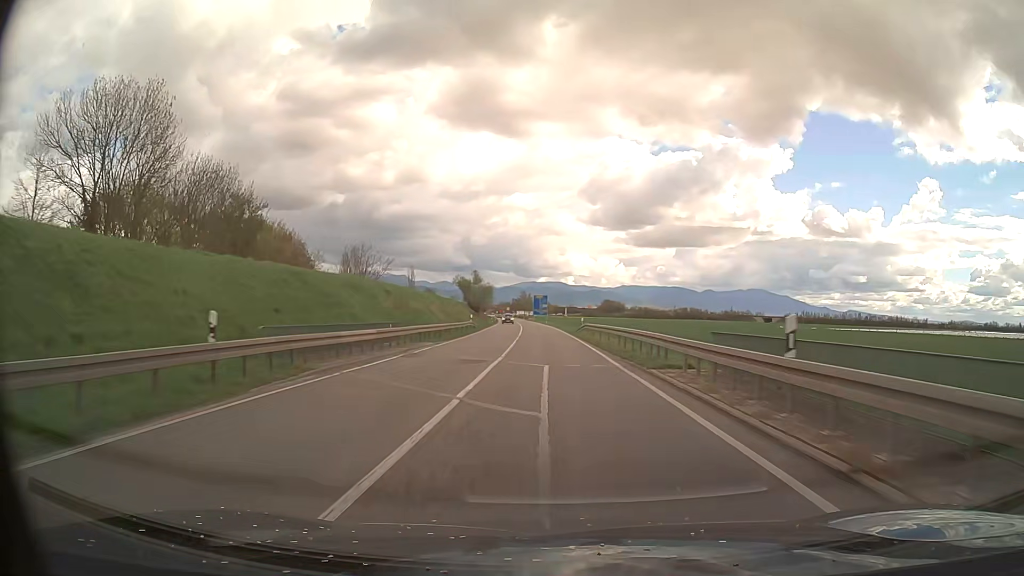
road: primary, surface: asphalt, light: Day
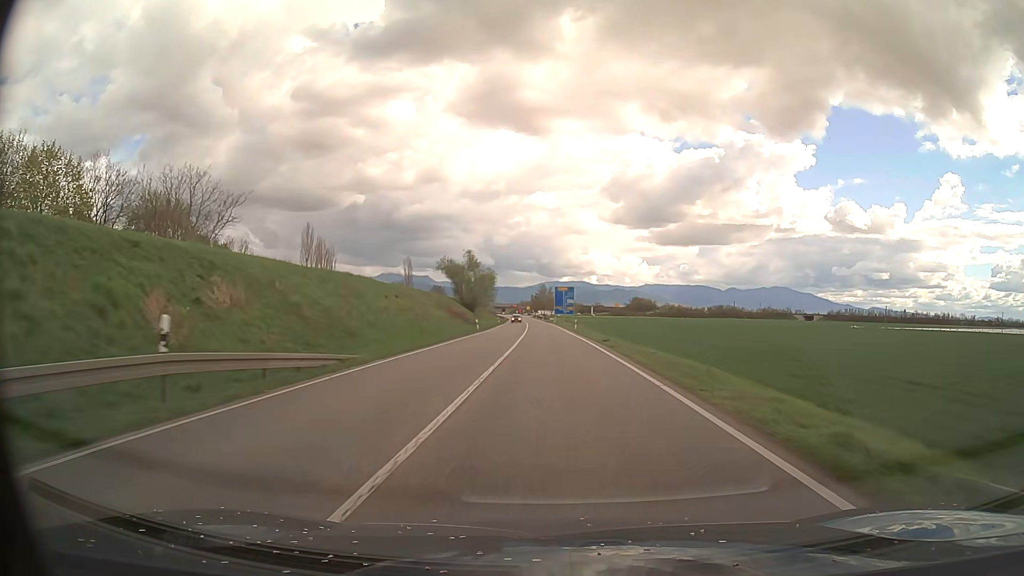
(-0.8, +49.4) m; -2°
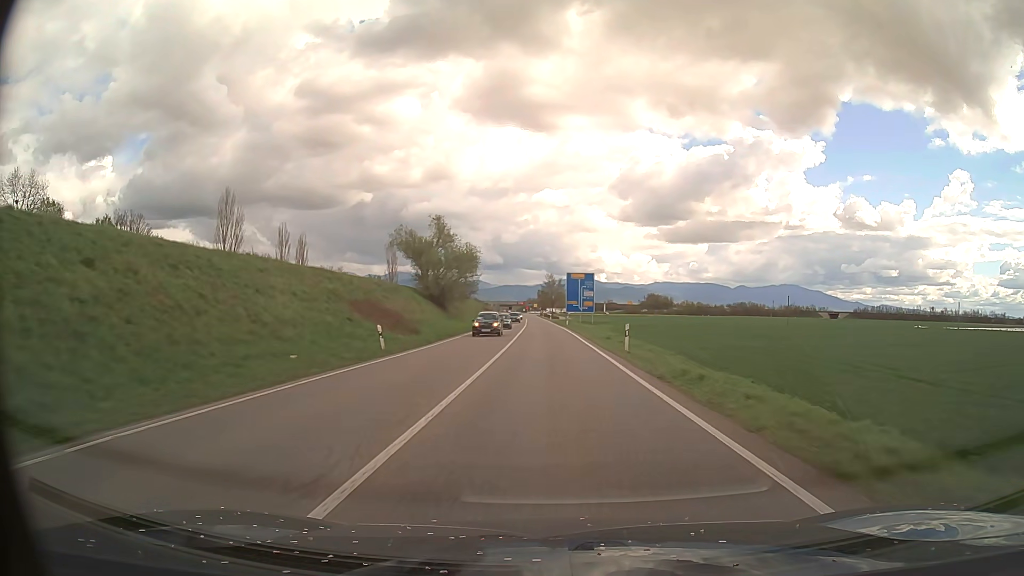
(-0.2, +37.0) m; -1°
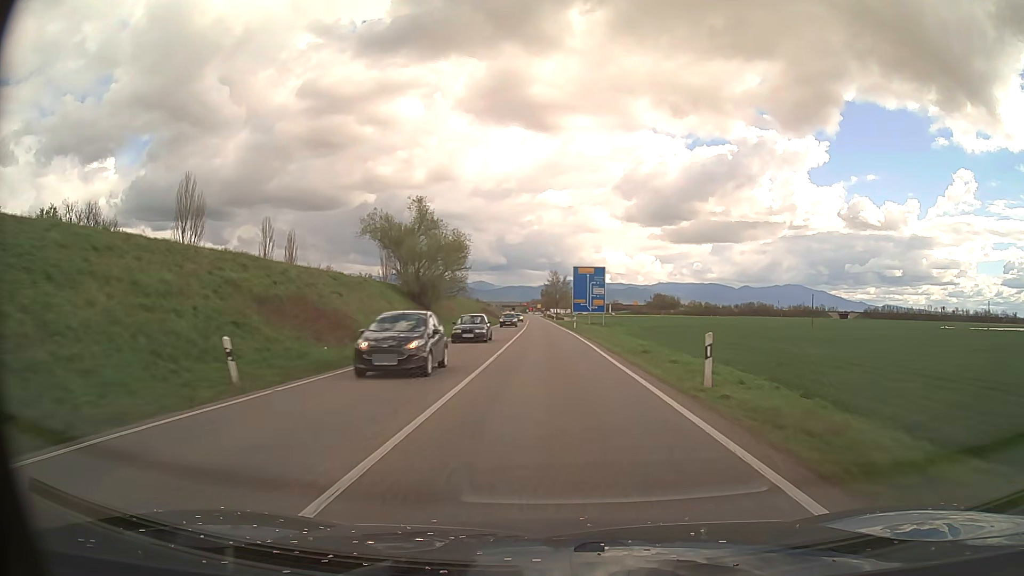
(0.0, +12.4) m; 0°
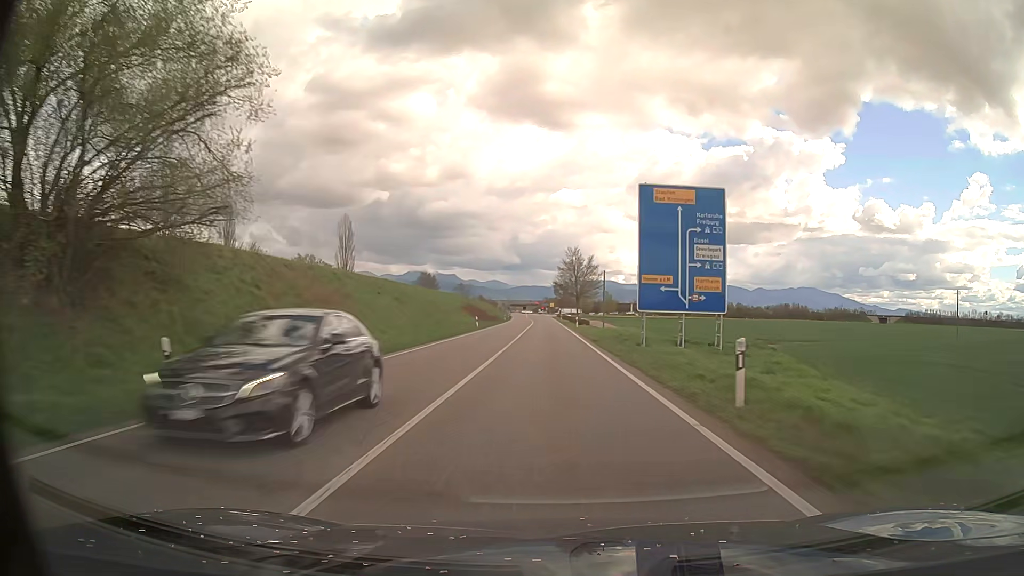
(-0.7, +49.4) m; -1°
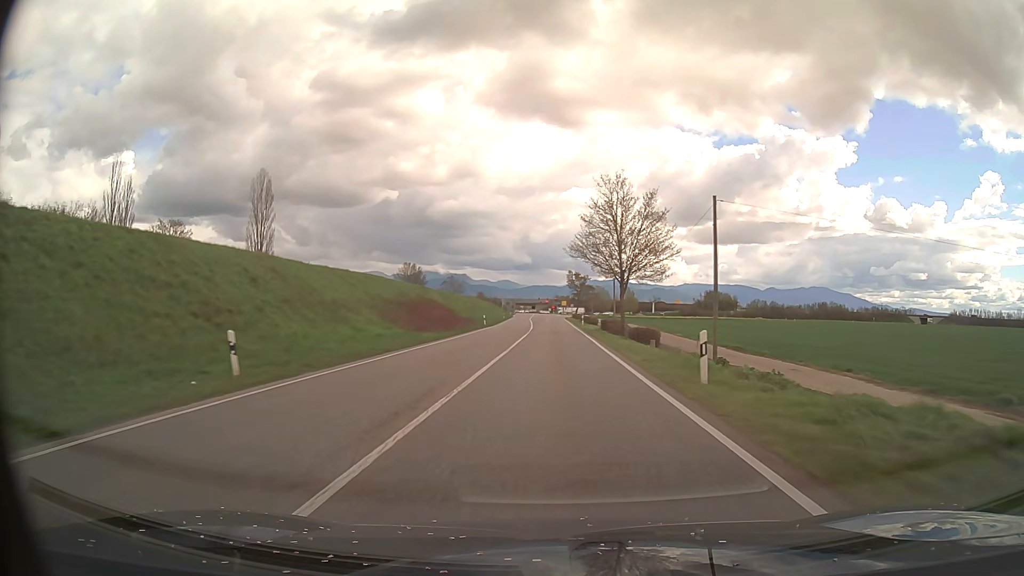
(-0.4, +47.6) m; -1°
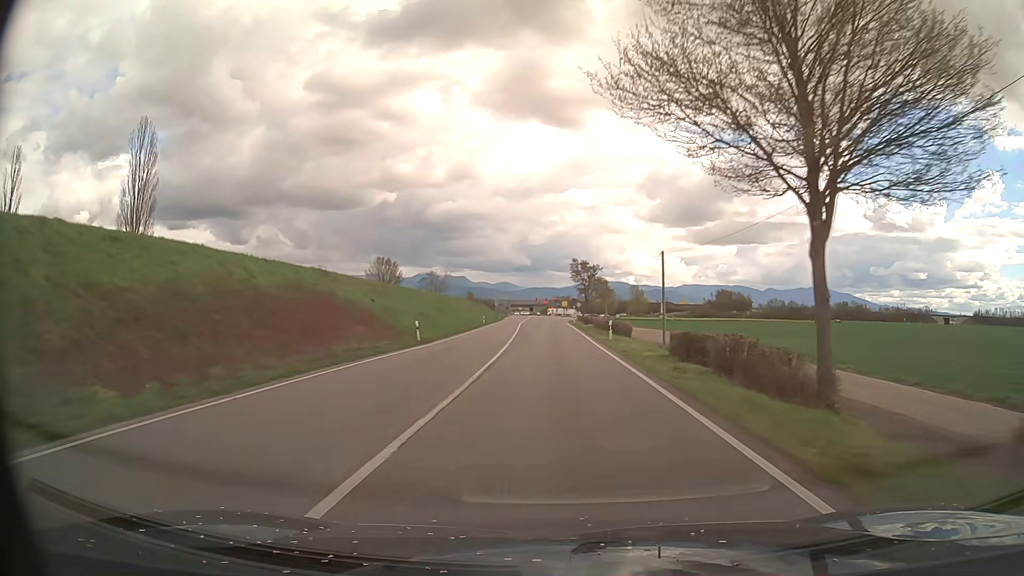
(+0.1, +31.8) m; 0°
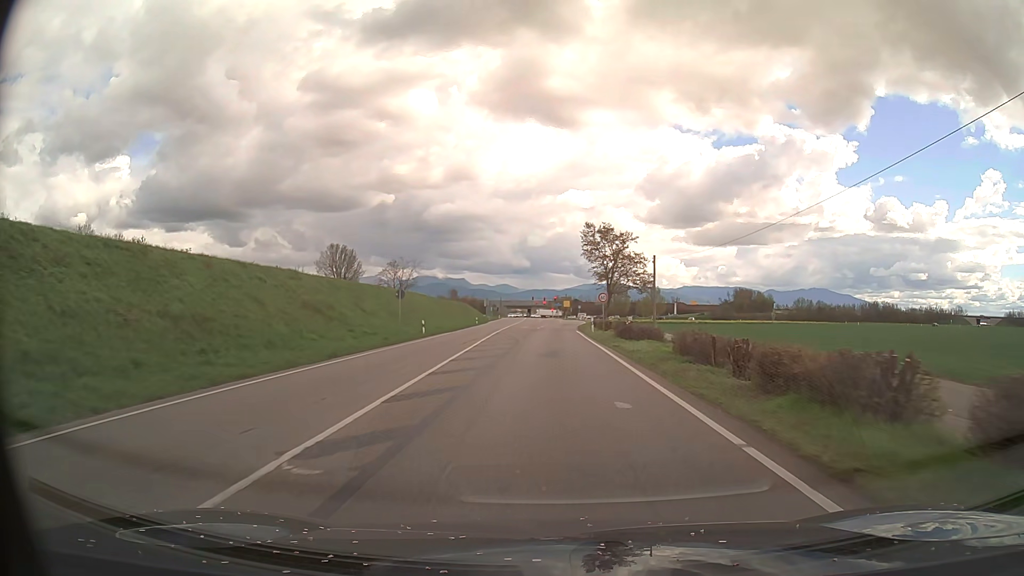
(0.0, +38.8) m; 0°
(0, +10) (0, +20) (0, +30) (0, +40) (0, +50) (+1, +60) (+1, +70) (+2, +80) (+2, +90) (+3, +100) m
